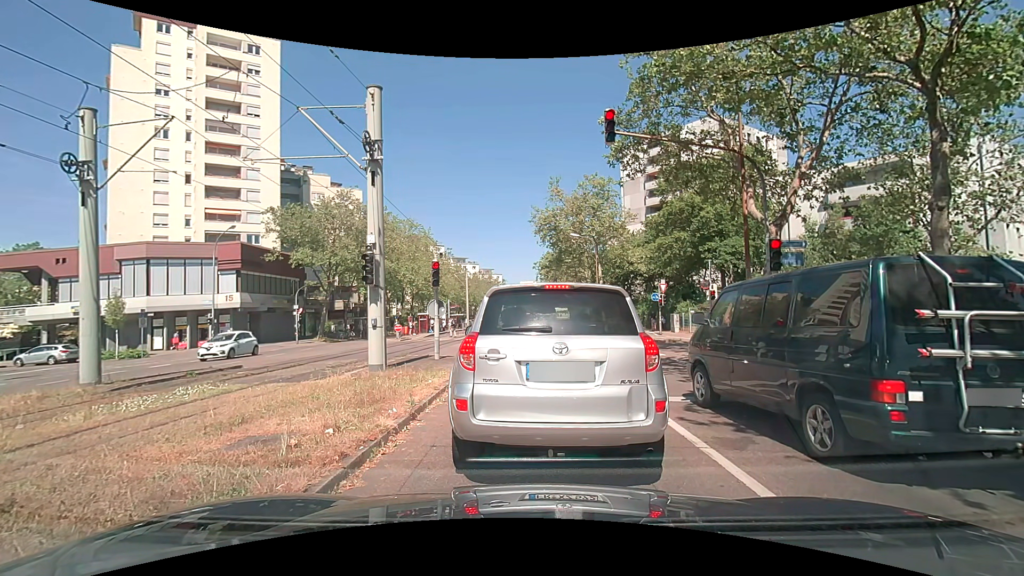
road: tertiary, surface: asphalt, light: Day
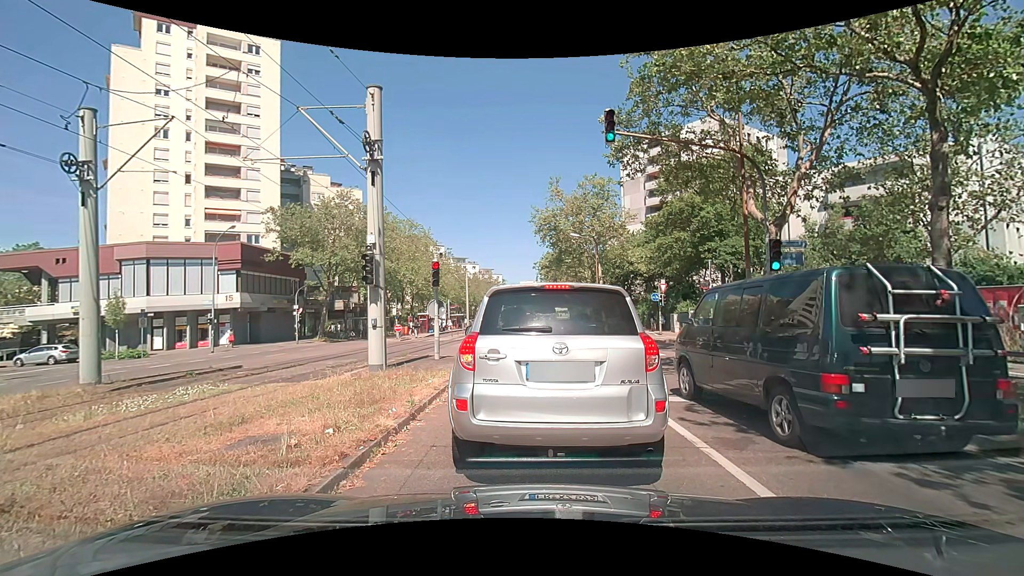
(0.0, 0.0) m; 0°
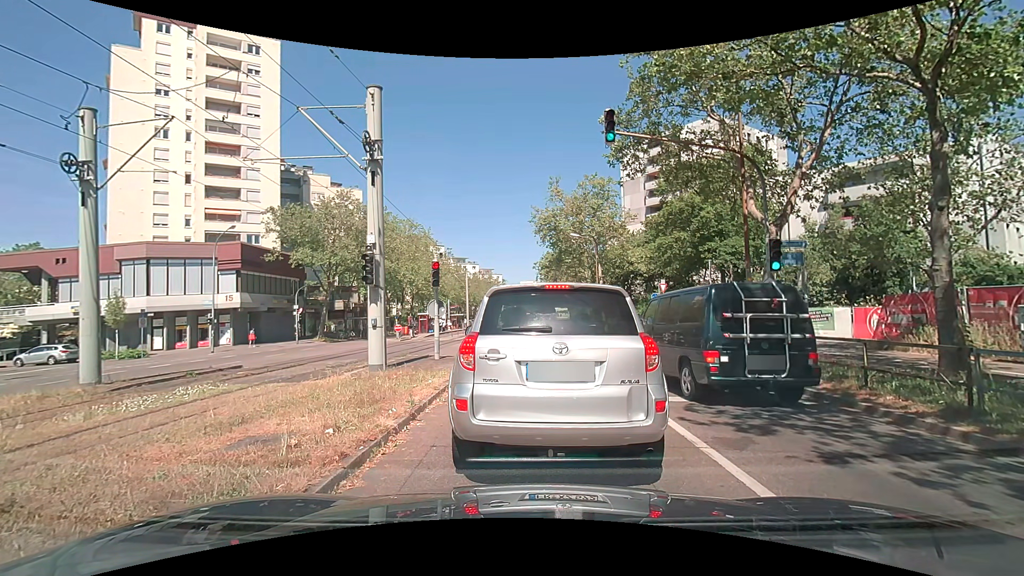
(0.0, 0.0) m; 0°
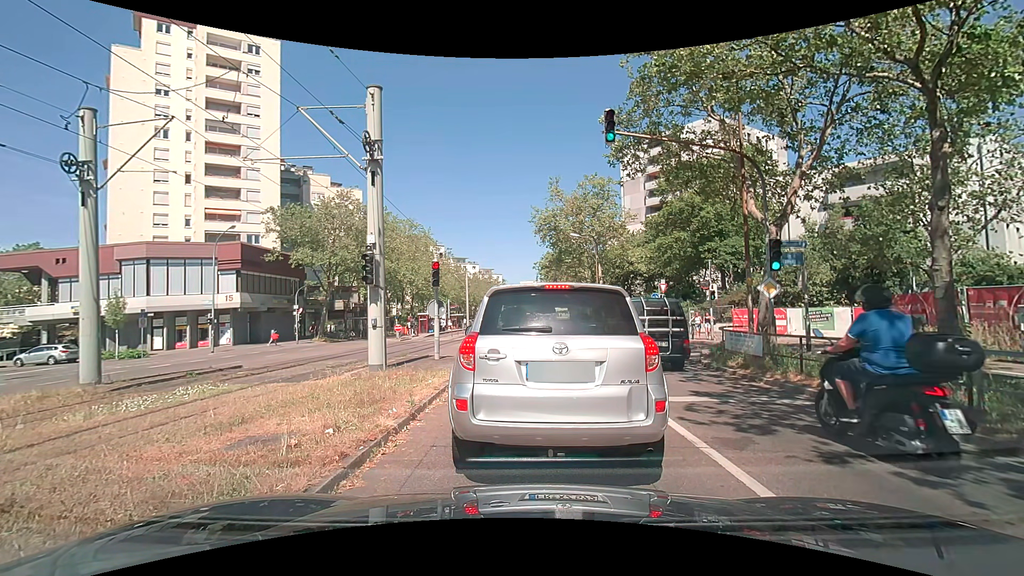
(0.0, 0.0) m; 0°
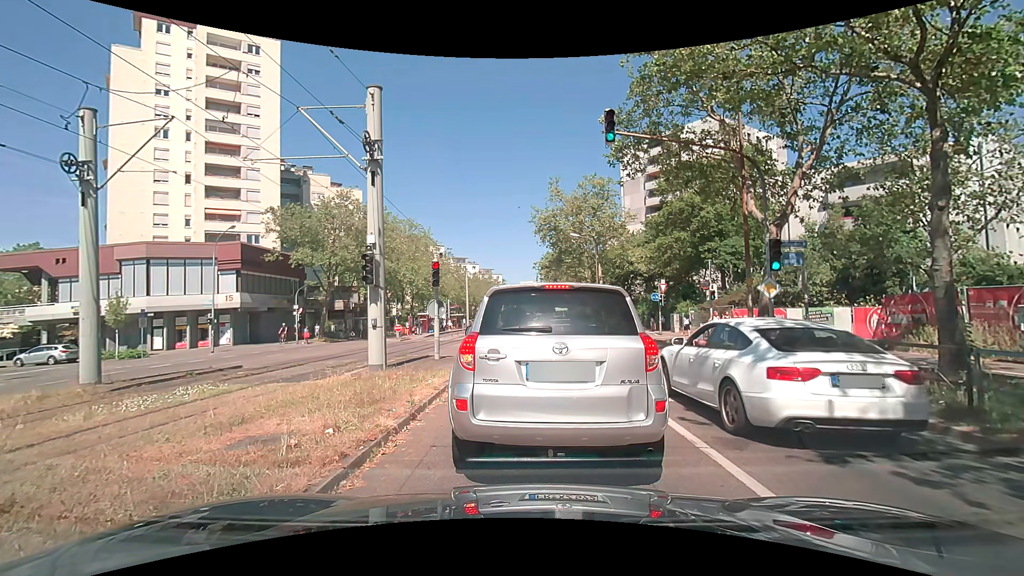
(0.0, 0.0) m; 0°
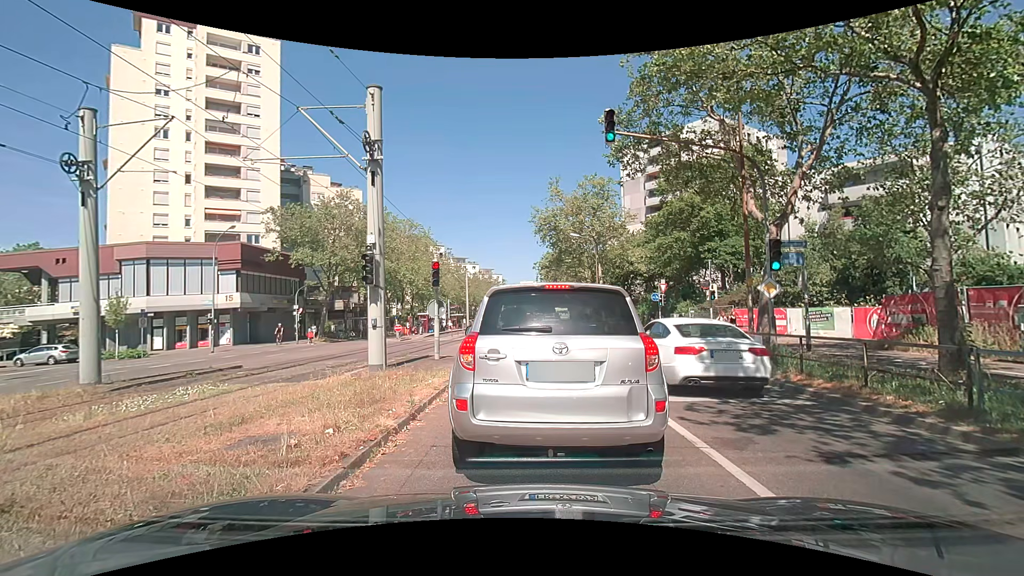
(0.0, 0.0) m; 0°
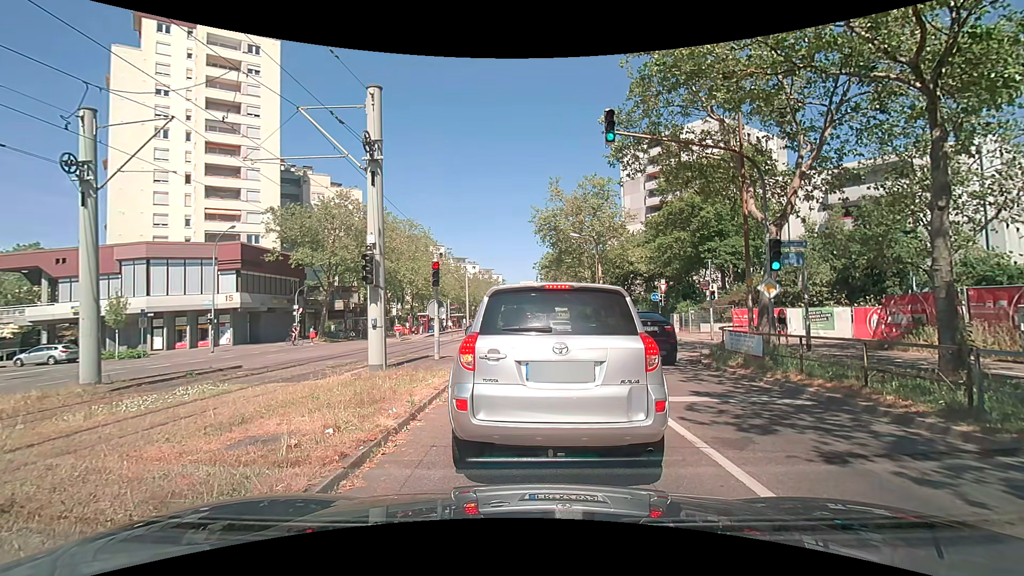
(0.0, 0.0) m; 0°
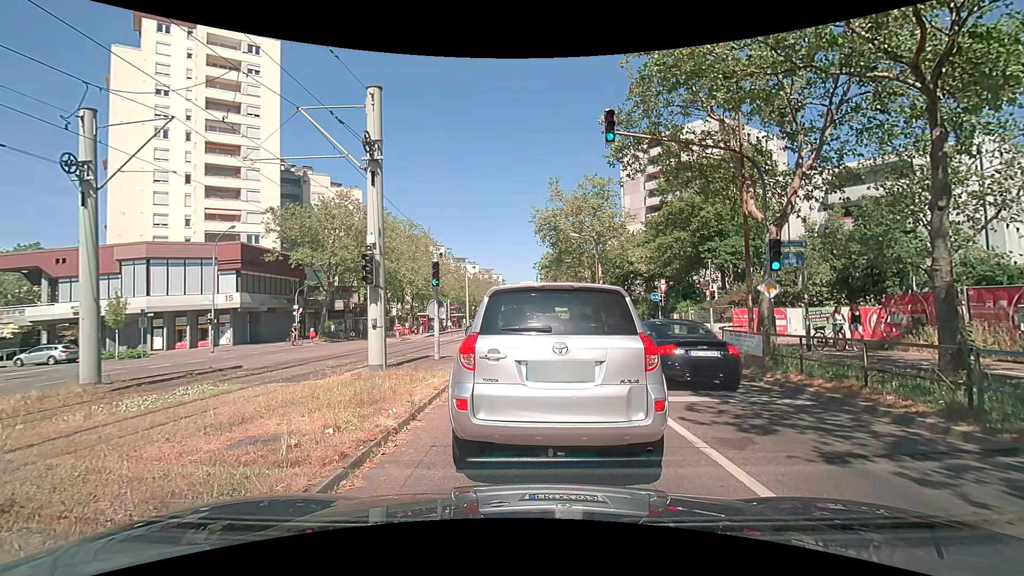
(0.0, 0.0) m; 0°
